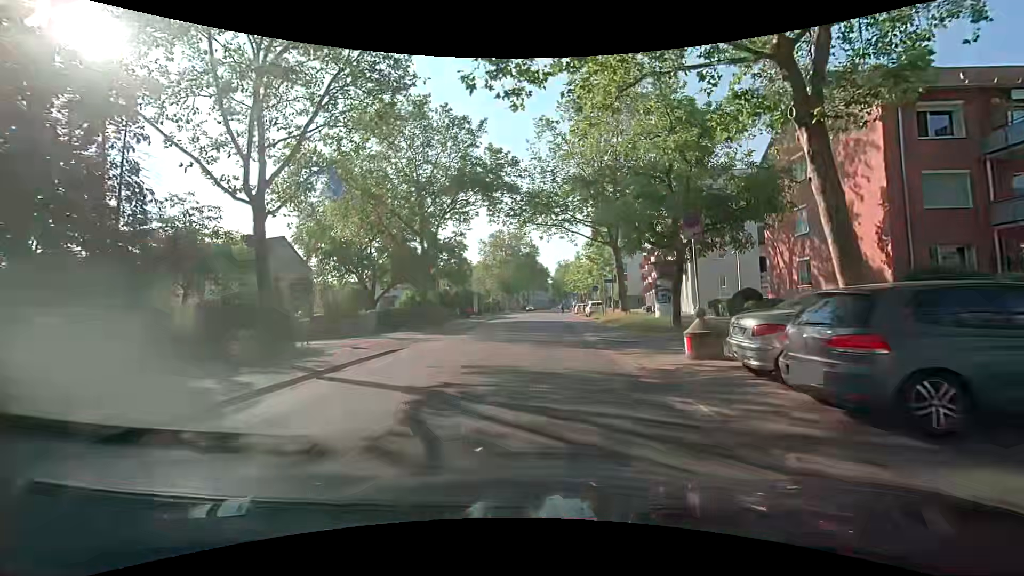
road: secondary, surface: asphalt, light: Day
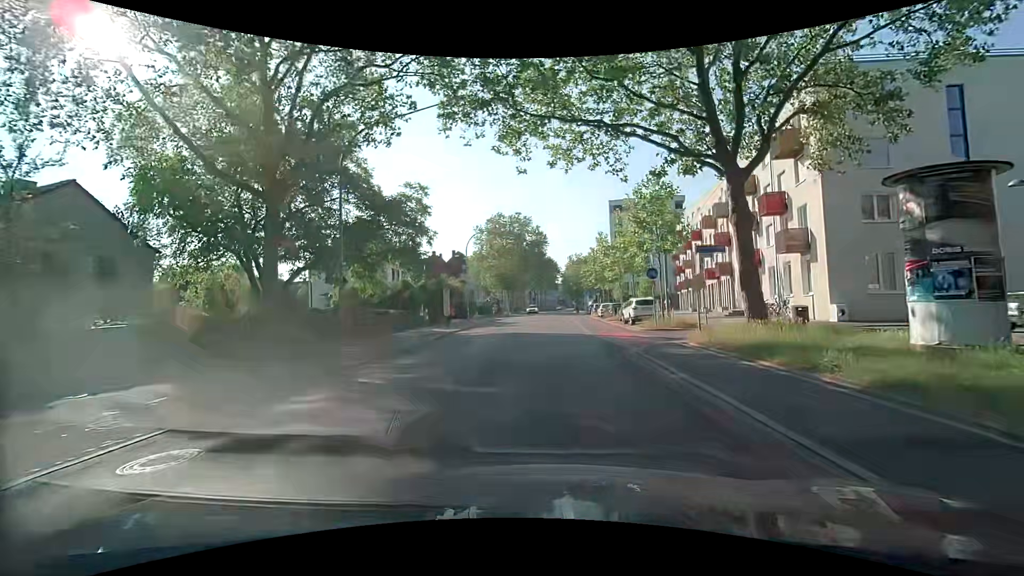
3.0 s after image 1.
(-0.3, +21.3) m; -1°
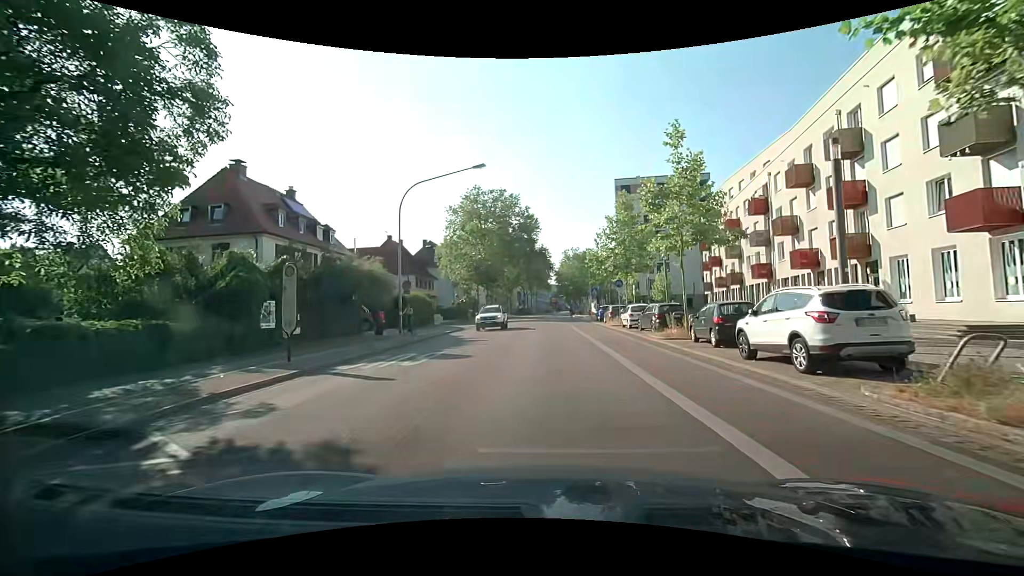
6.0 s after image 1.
(+0.3, +21.6) m; +2°
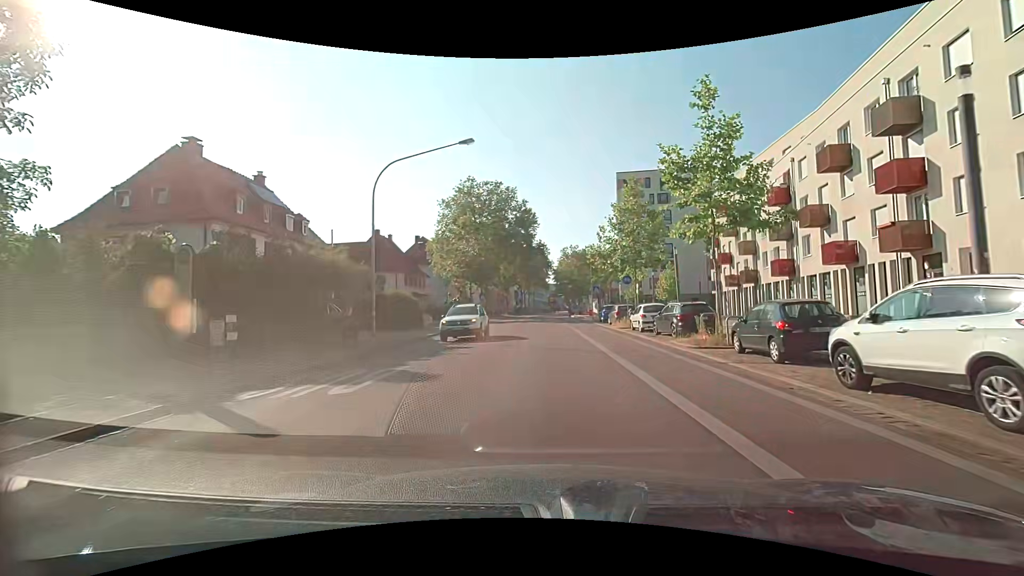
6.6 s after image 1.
(0.0, +4.3) m; 0°
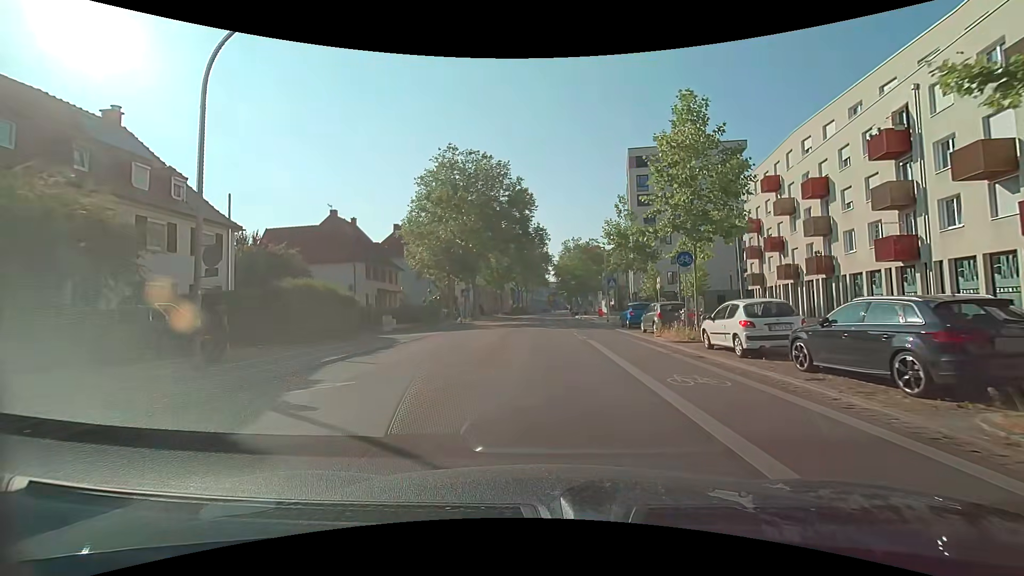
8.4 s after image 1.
(0.0, +12.9) m; 0°
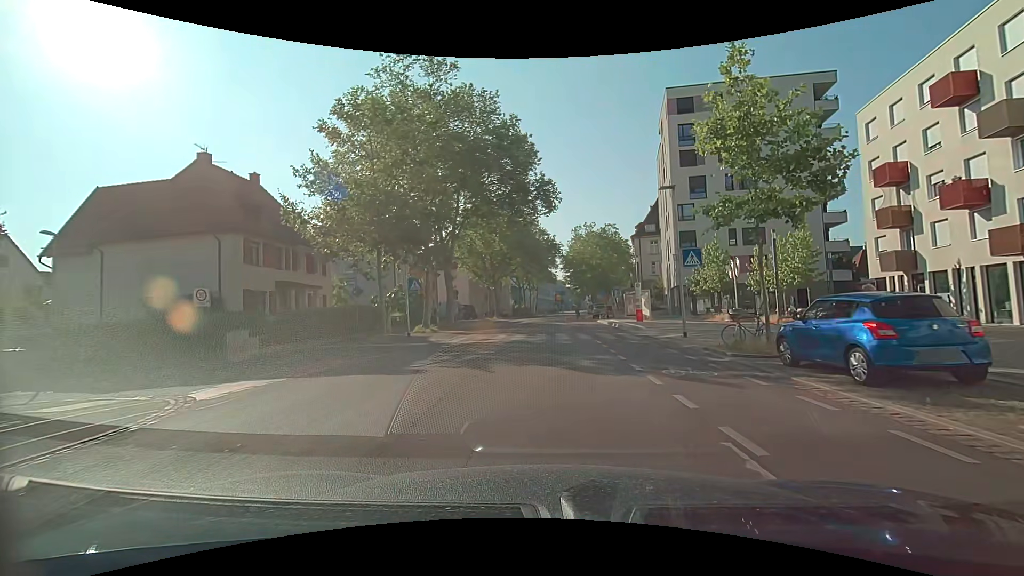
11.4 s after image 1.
(-0.1, +20.4) m; 0°
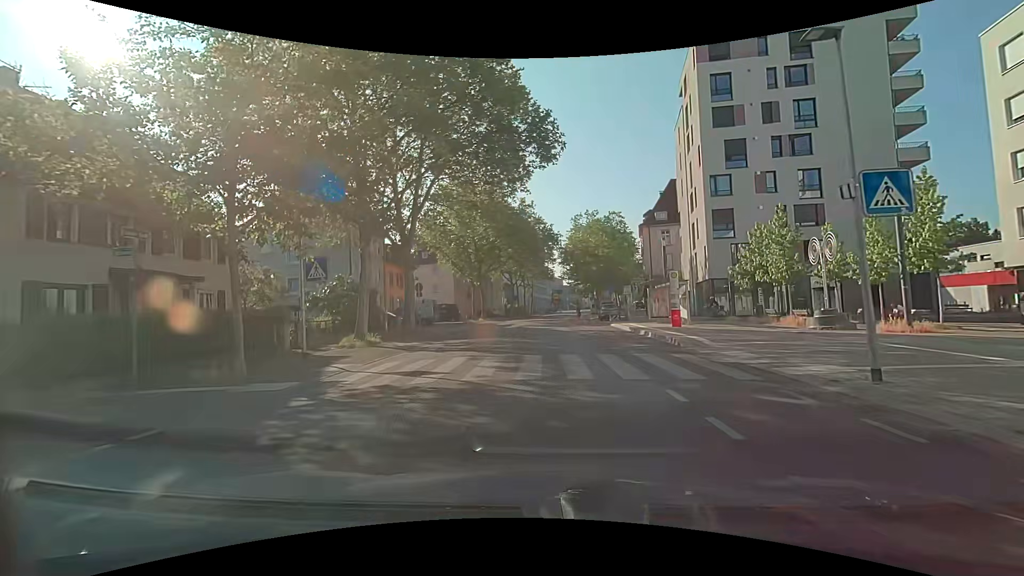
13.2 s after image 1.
(0.0, +11.5) m; +1°
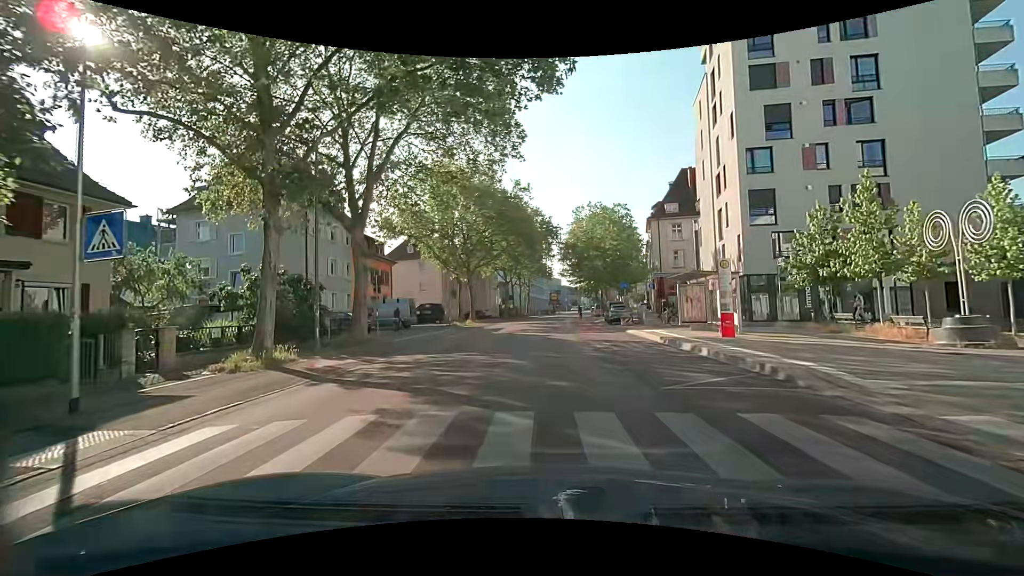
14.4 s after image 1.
(0.0, +7.8) m; 0°
(0, +10) (0, +20) (0, +30) (0, +40) (0, +50) (+1, +60) (+2, +70) (+2, +80) (+4, +90) (+5, +100) m
